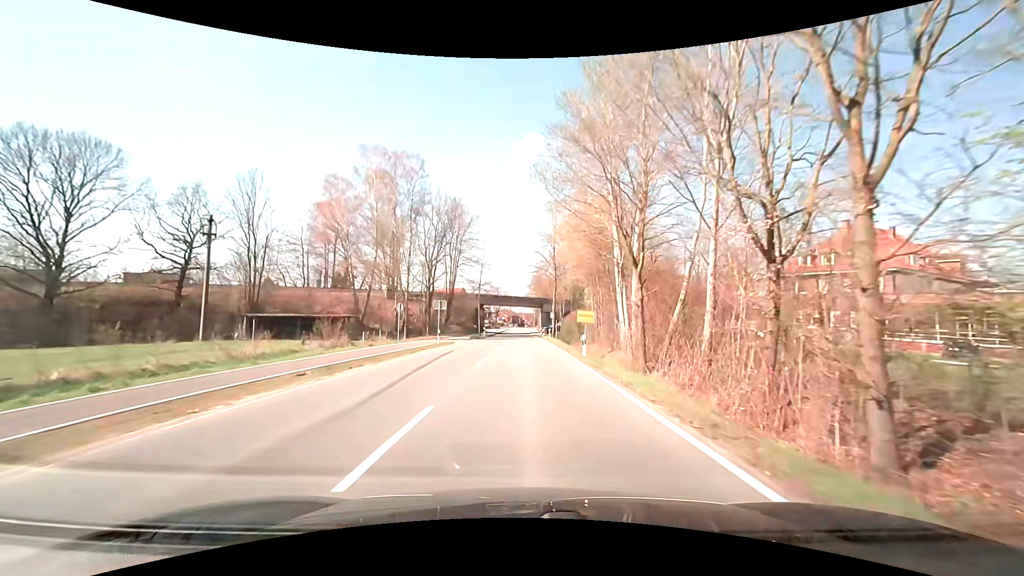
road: secondary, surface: asphalt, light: Day
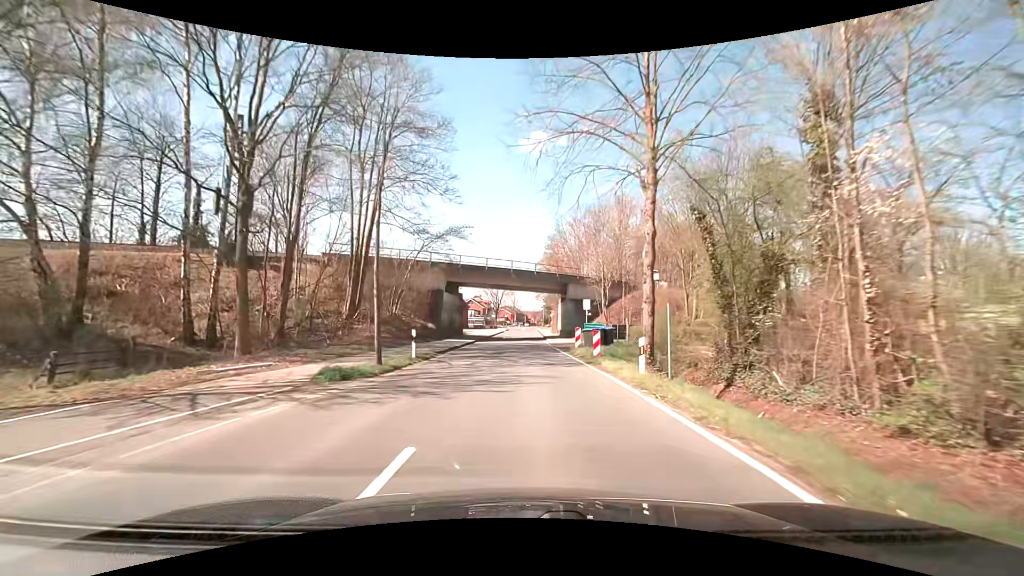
(-0.2, +39.2) m; -1°
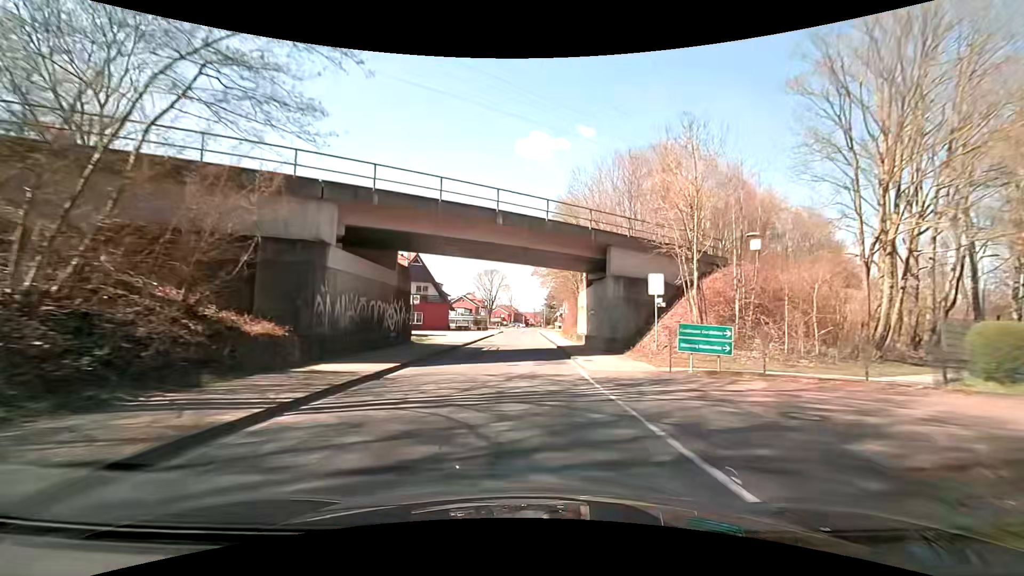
(+0.1, +23.0) m; 0°
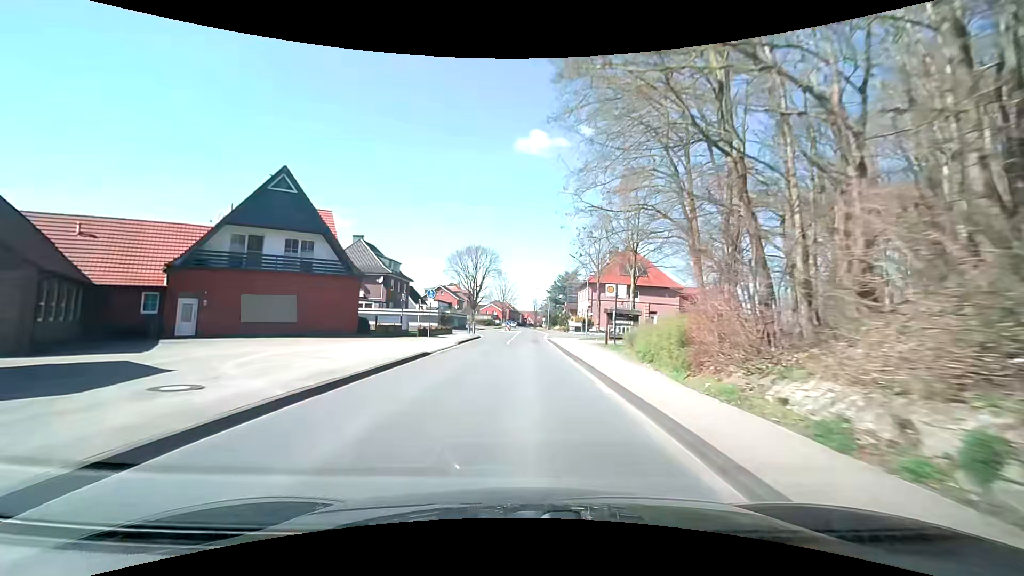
(0.0, +38.3) m; 0°
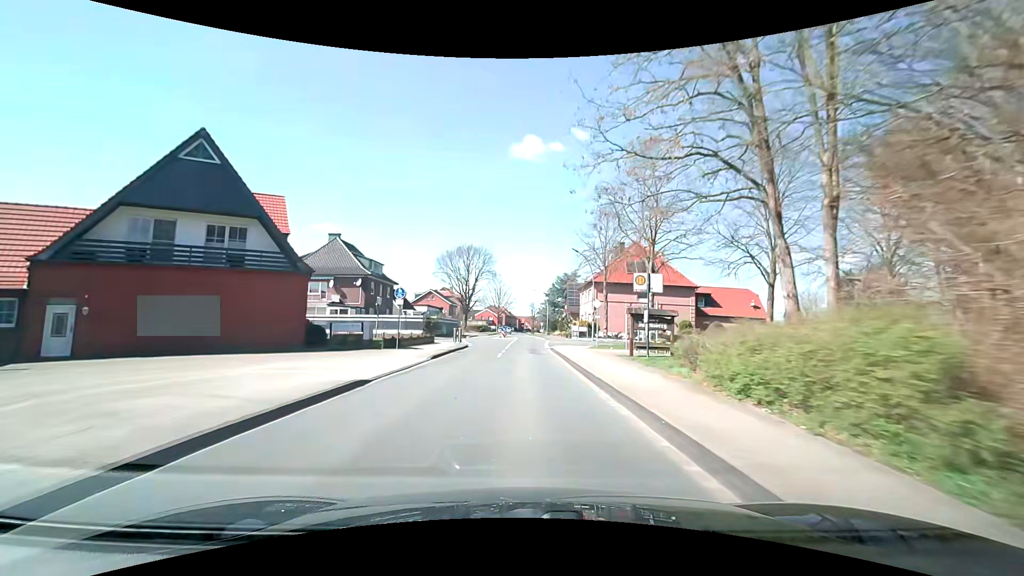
(0.0, +7.6) m; +1°
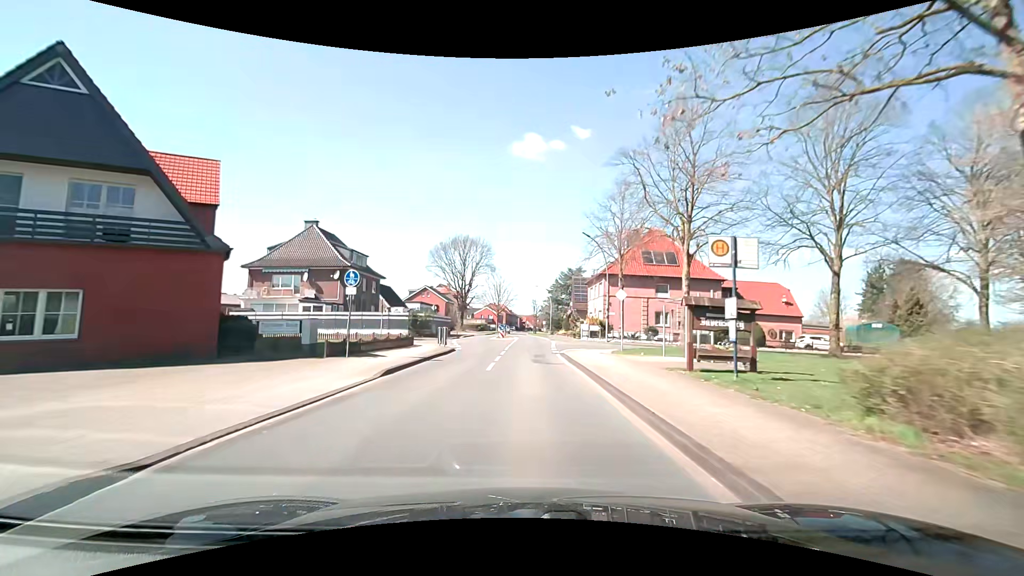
(0.0, +7.6) m; 0°
